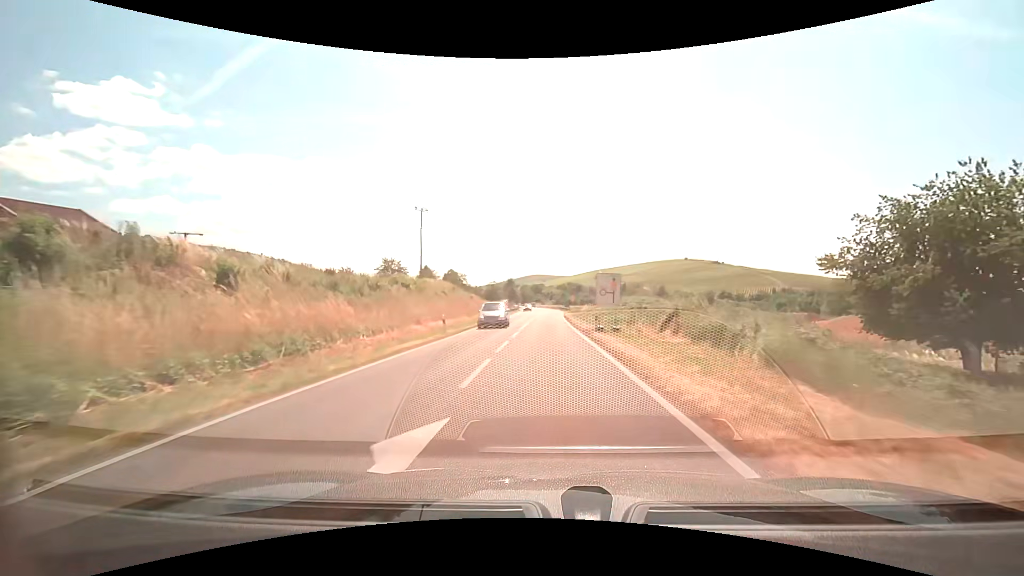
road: primary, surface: asphalt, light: Day
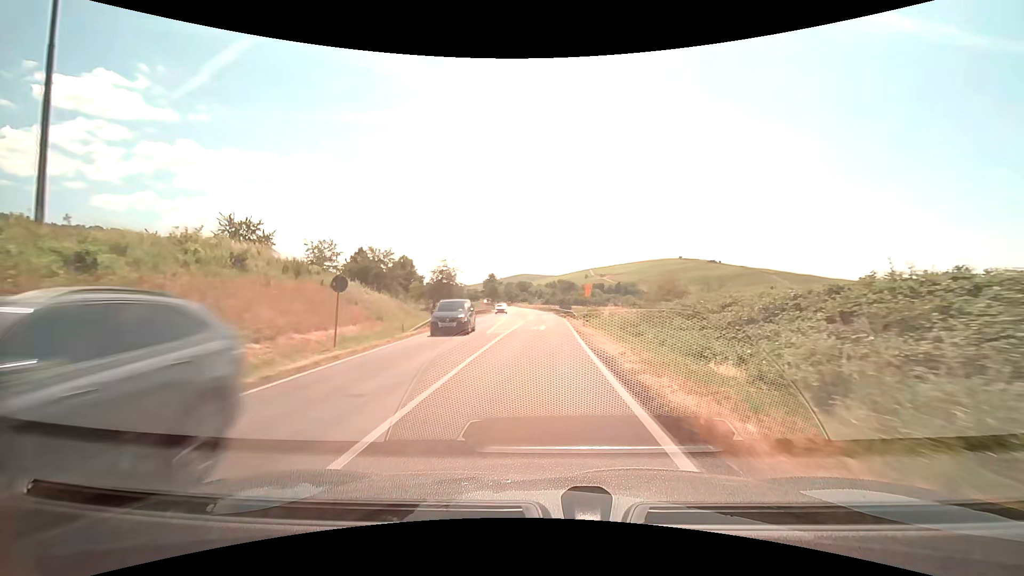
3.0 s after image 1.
(+0.7, +46.5) m; +1°
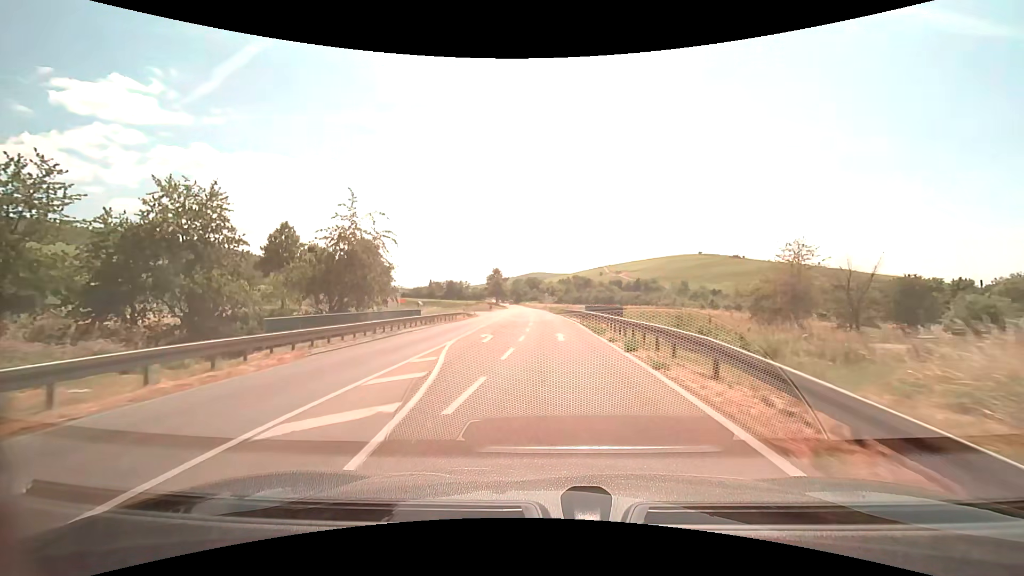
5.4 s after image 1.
(0.0, +35.8) m; -1°
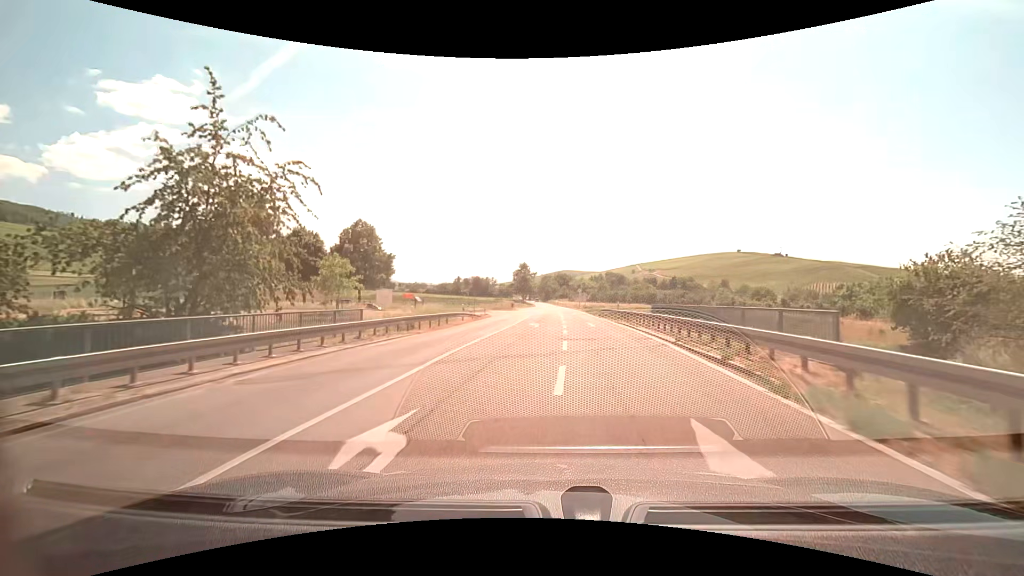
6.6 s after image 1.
(-0.6, +17.2) m; -3°
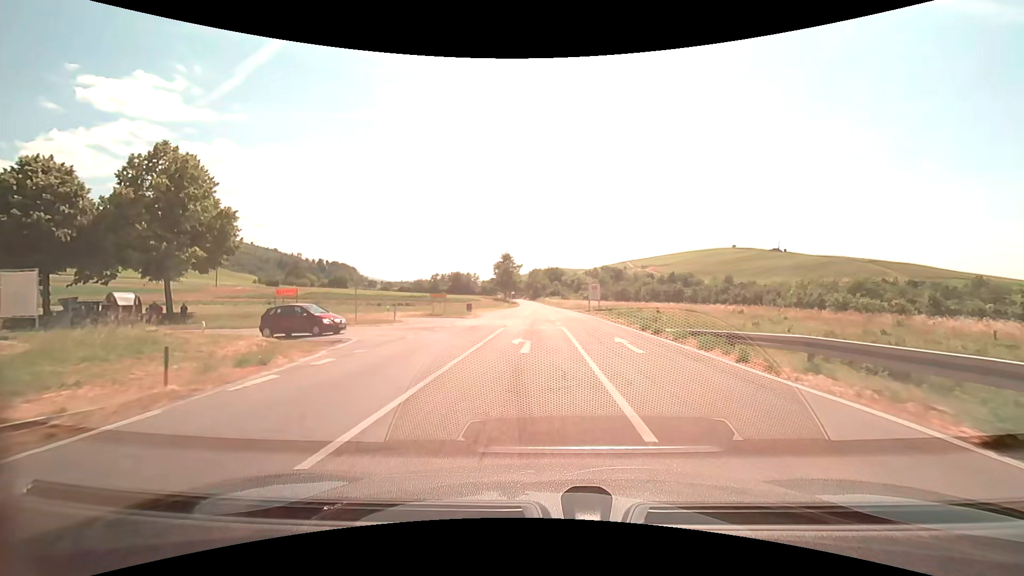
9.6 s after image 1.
(+0.3, +37.6) m; +1°
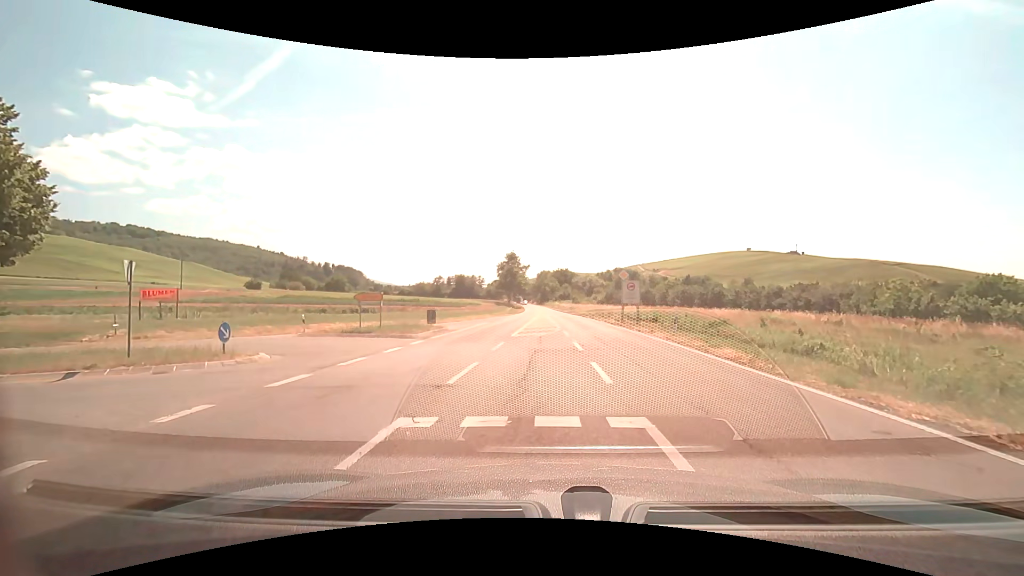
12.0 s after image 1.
(-0.2, +17.0) m; -1°
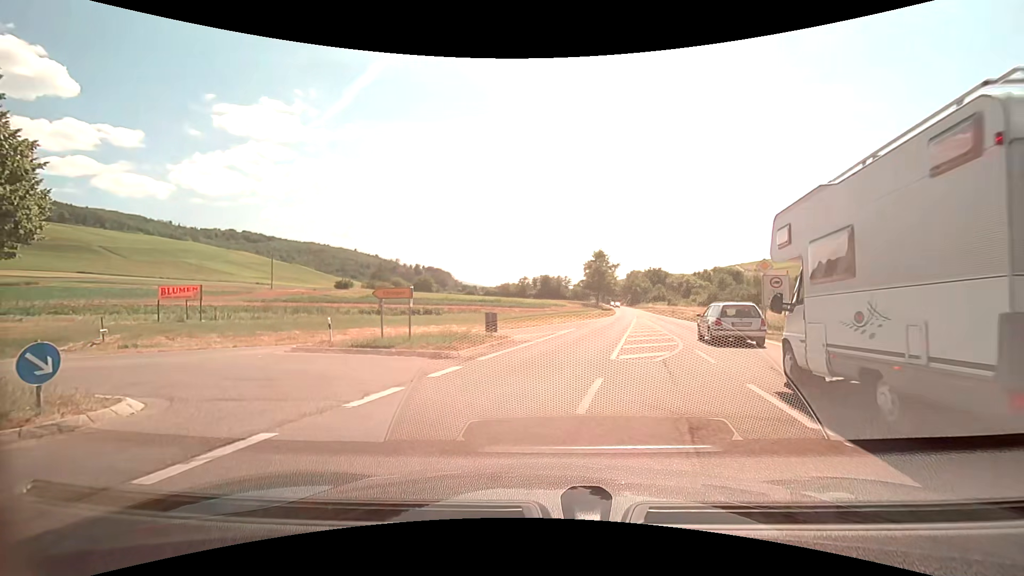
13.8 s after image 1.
(-0.6, +8.3) m; -10°
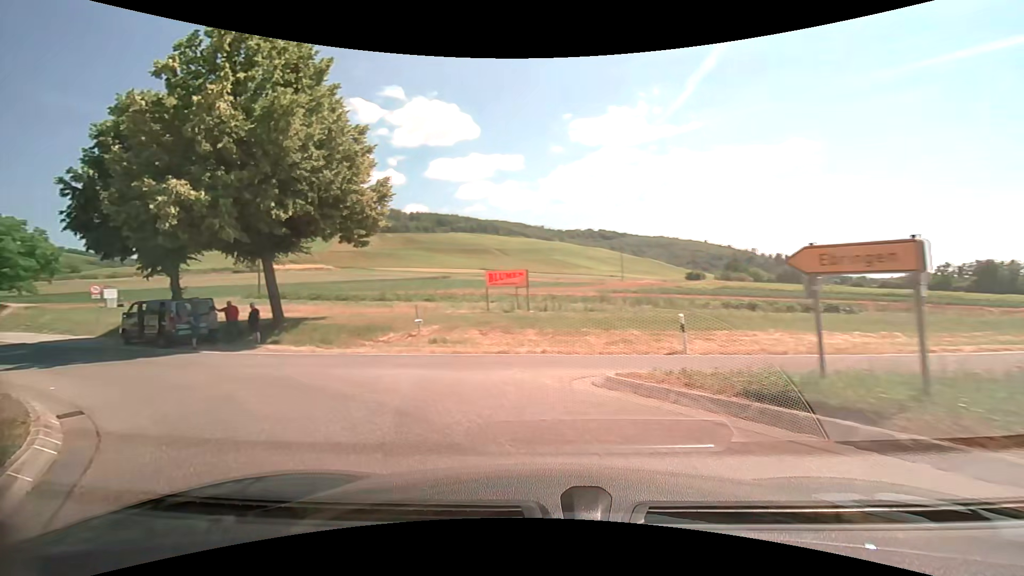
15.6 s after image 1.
(-2.6, +8.8) m; -40°
(-4, +9) (-12, +15) (-20, +20) (-29, +26) (-37, +31) (-46, +36) (-54, +41) (-63, +47) (-72, +52) (-81, +56) m
